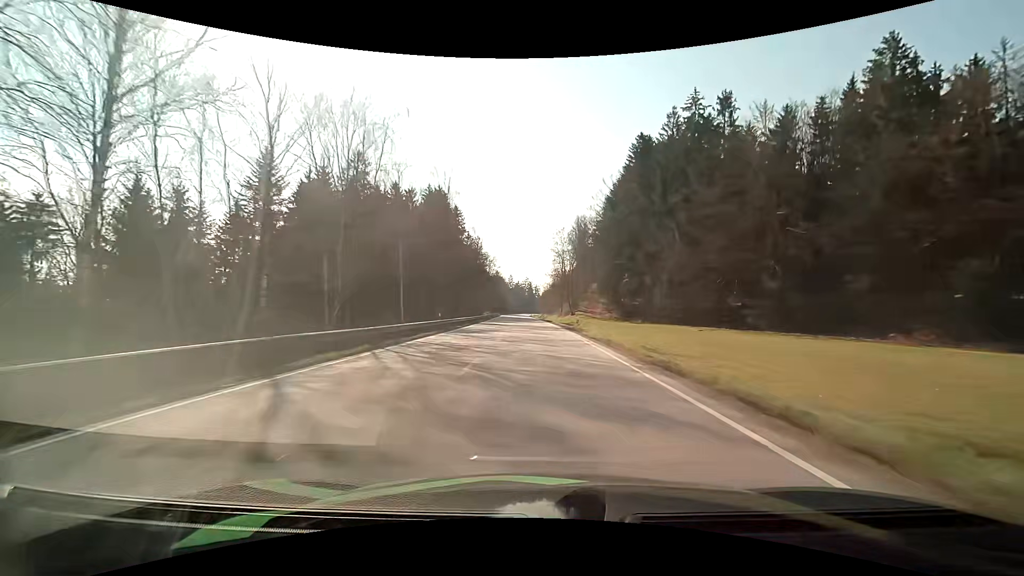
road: primary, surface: asphalt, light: Day
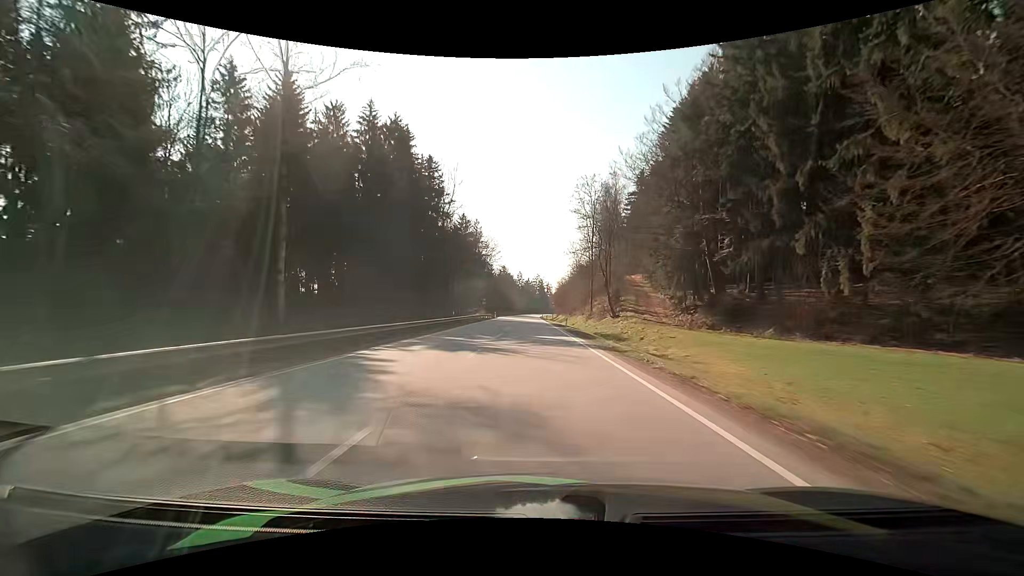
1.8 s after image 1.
(-0.6, +44.5) m; -1°
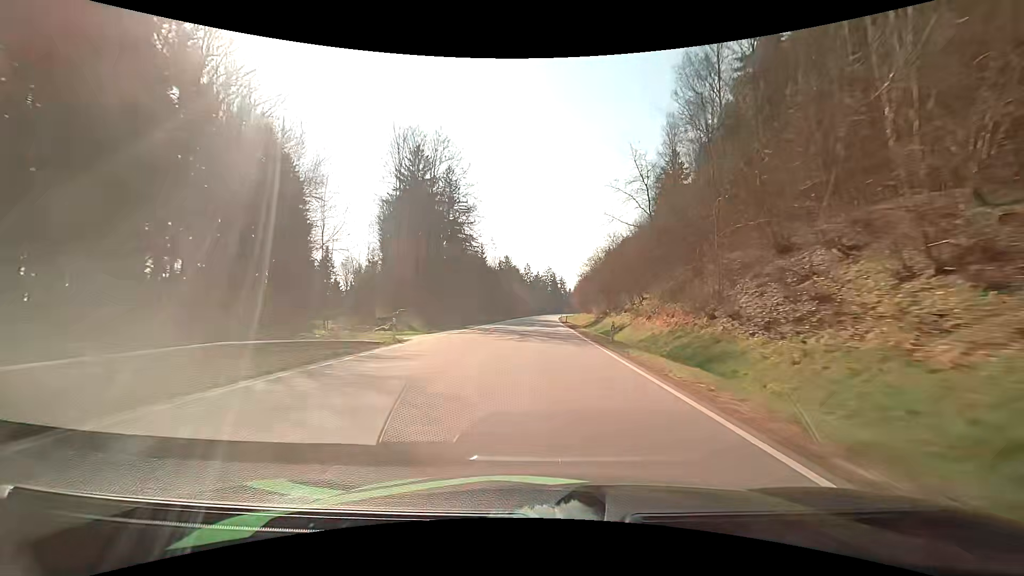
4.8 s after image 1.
(-1.3, +75.1) m; -1°
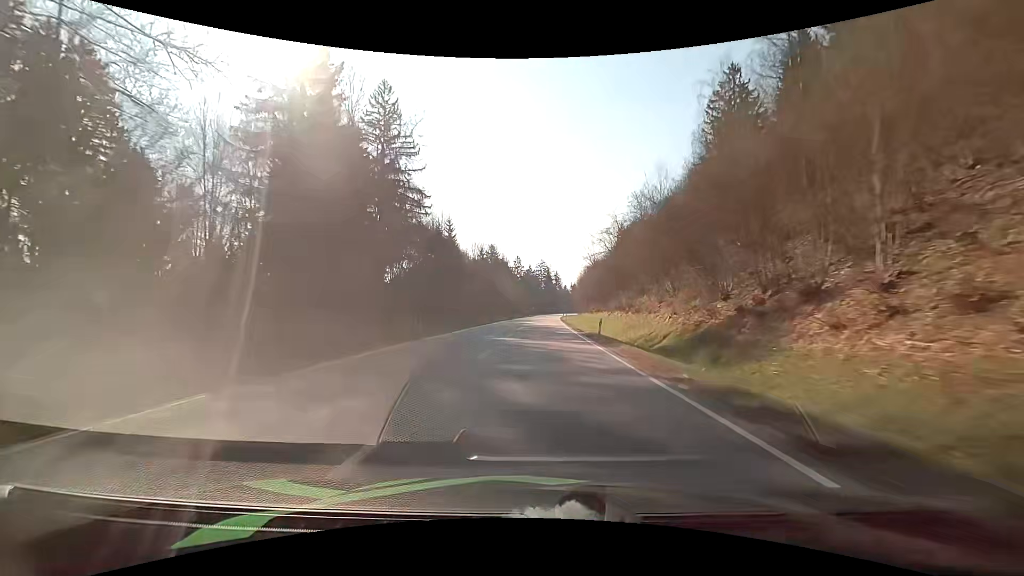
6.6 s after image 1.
(+0.3, +46.1) m; +1°
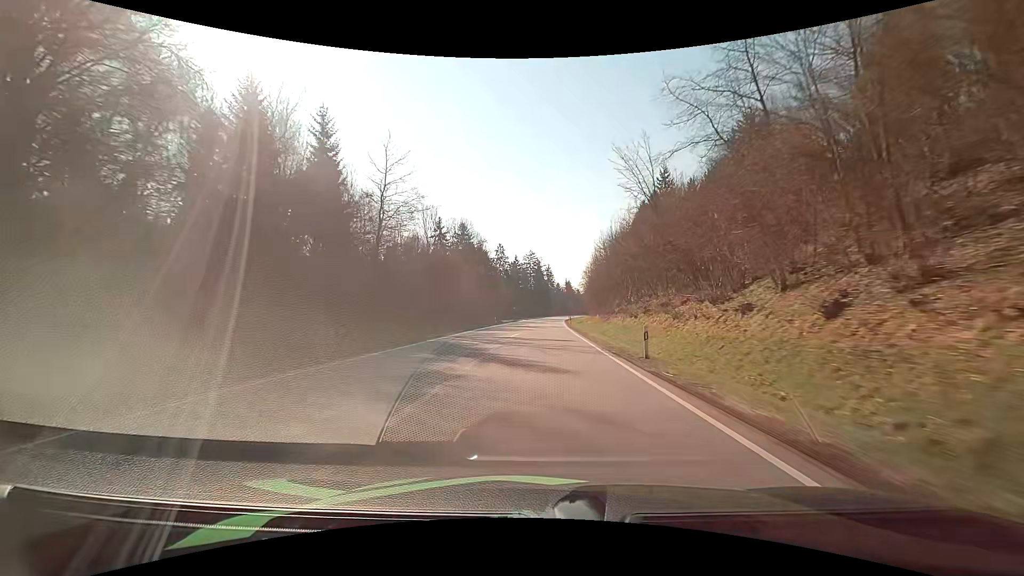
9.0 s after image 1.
(+0.6, +62.8) m; +1°
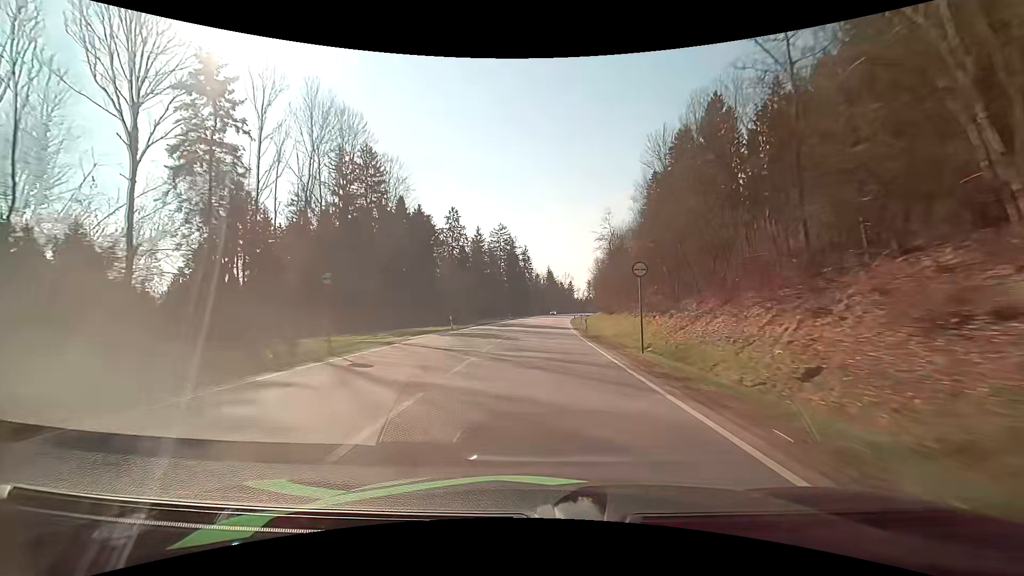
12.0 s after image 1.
(+2.0, +79.9) m; +3°
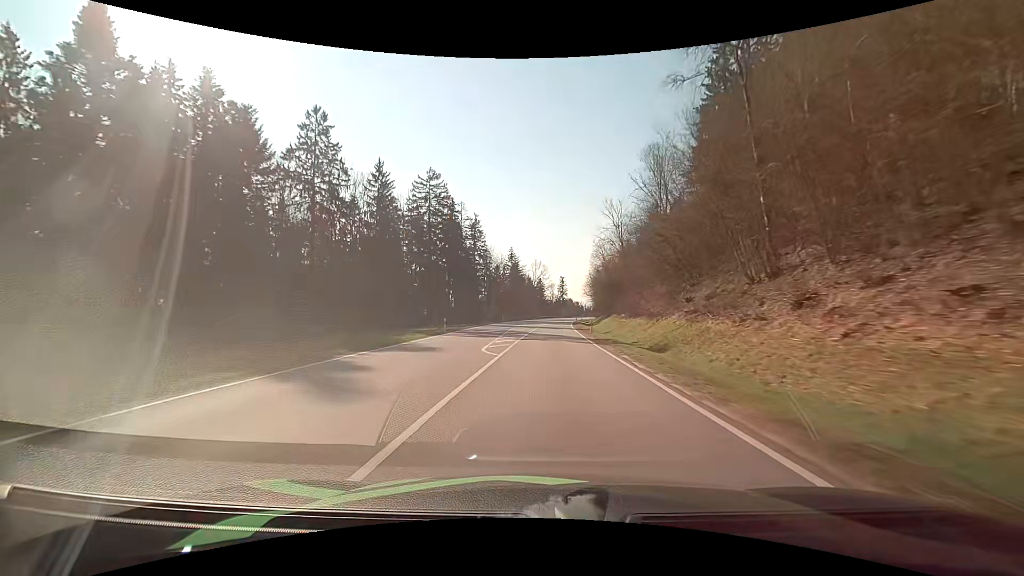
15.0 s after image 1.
(+2.4, +80.0) m; +4°
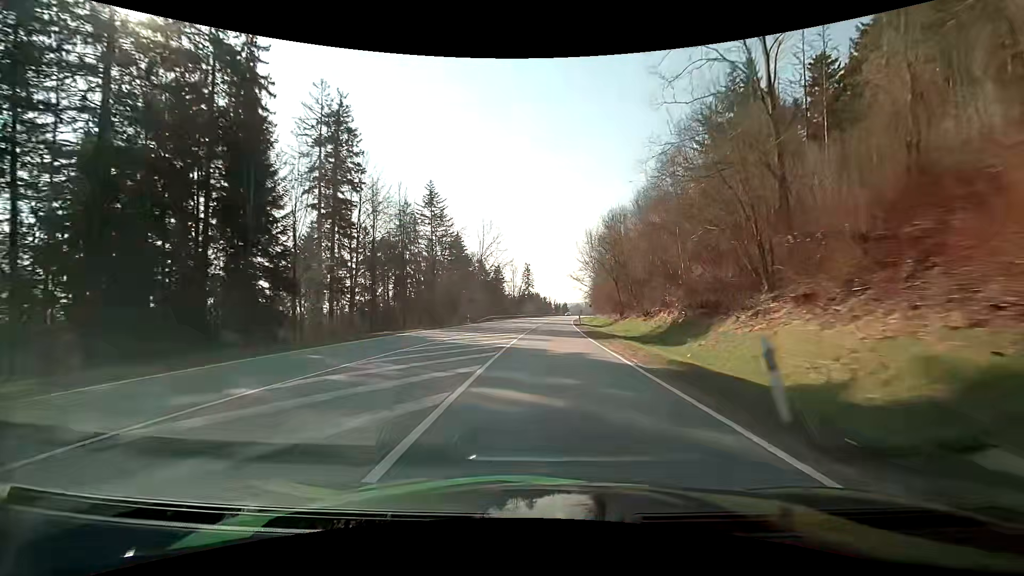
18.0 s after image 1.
(+2.6, +80.7) m; +4°
(0, +10) (0, +20) (0, +30) (+1, +40) (+1, +50) (+2, +60) (+2, +70) (+3, +80) (+4, +90) (+5, +100) m
